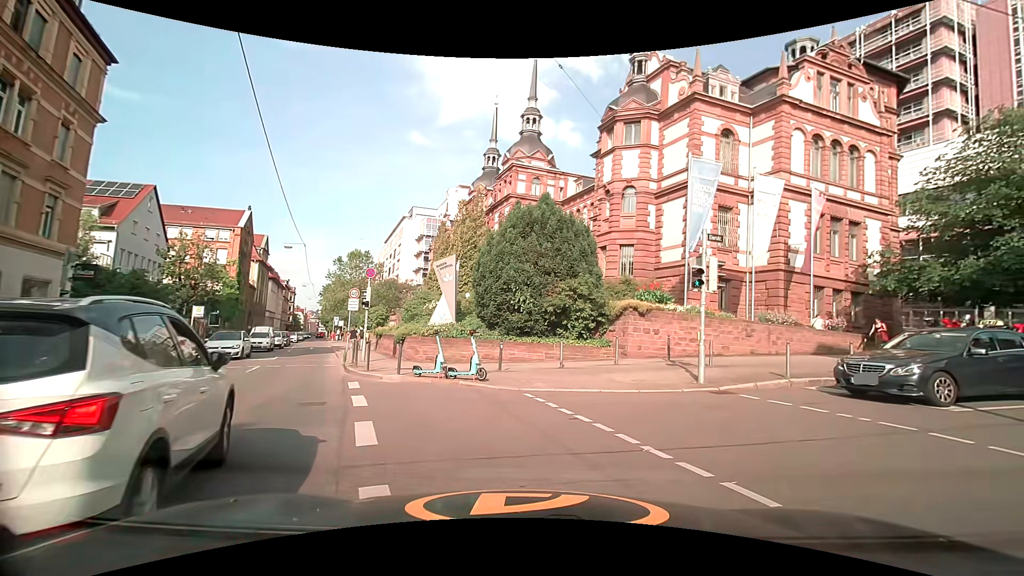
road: tertiary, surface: asphalt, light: Day
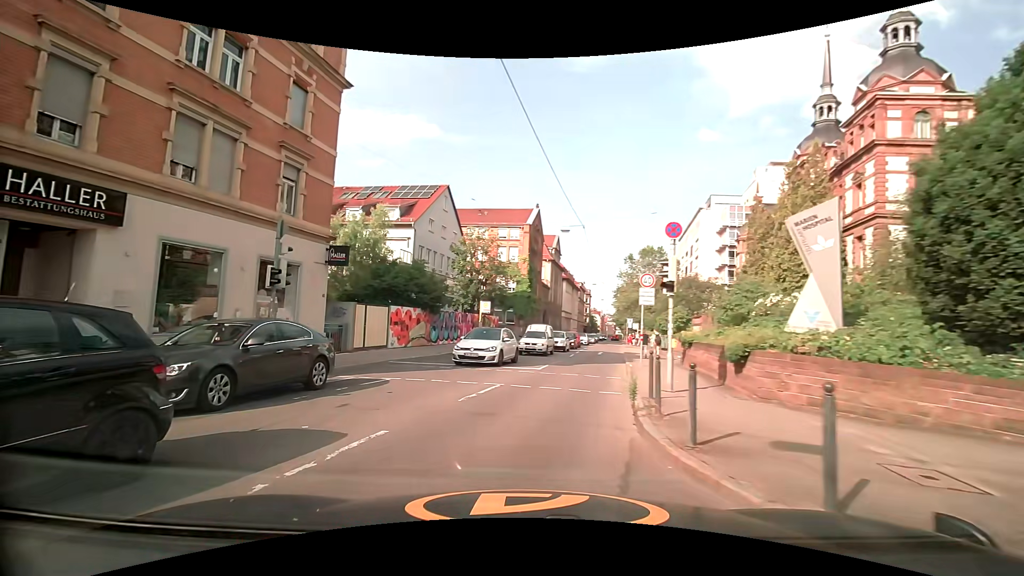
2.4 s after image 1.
(-1.4, +10.1) m; -29°
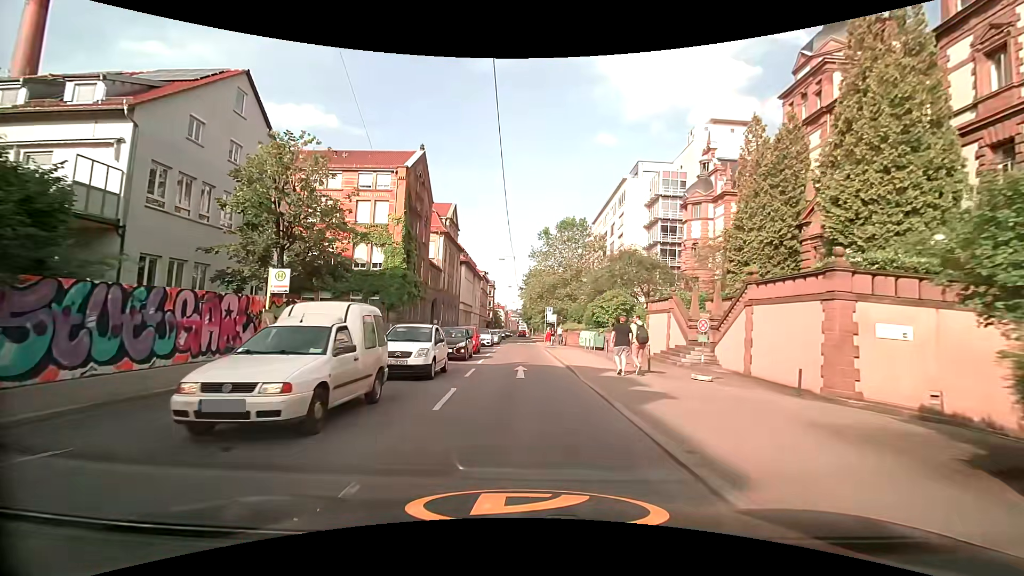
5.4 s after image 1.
(+1.9, +21.1) m; +11°
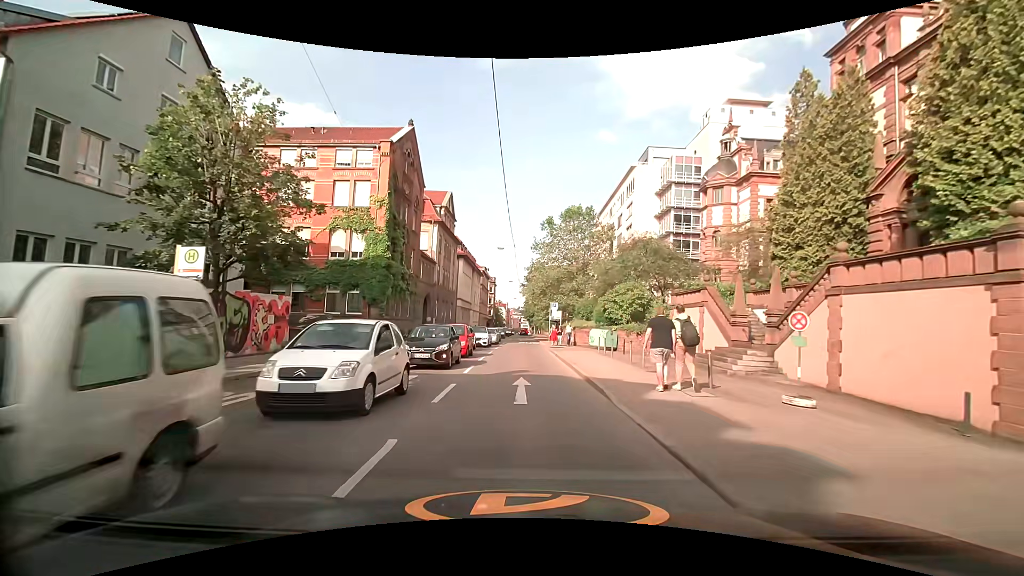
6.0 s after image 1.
(0.0, +5.4) m; 0°
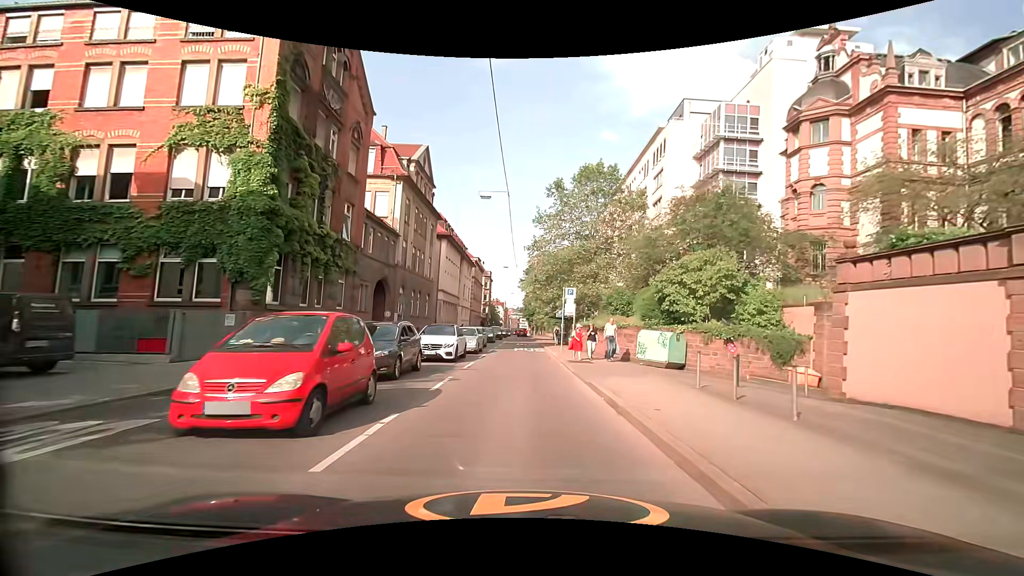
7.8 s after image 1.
(-0.1, +16.4) m; 0°
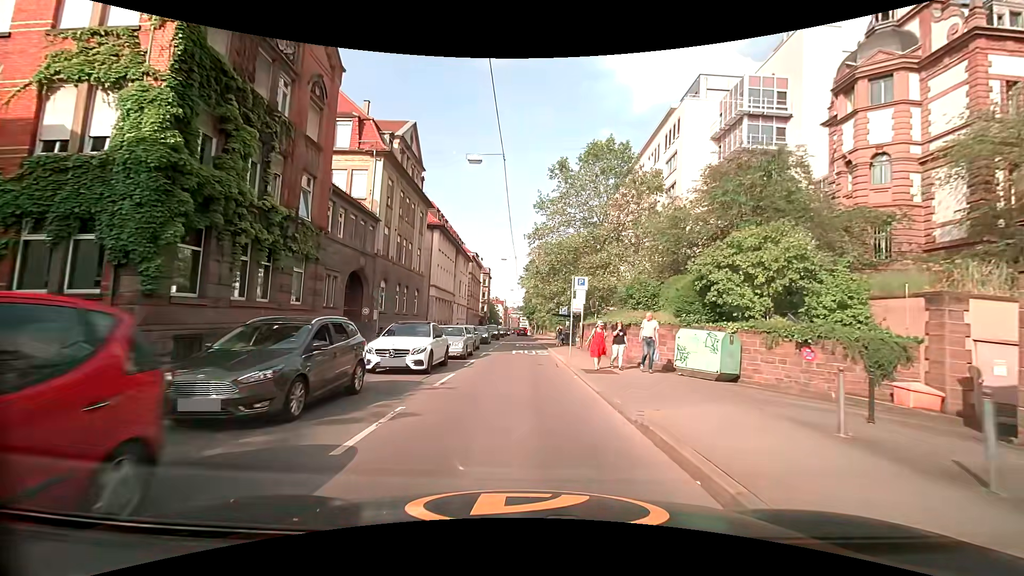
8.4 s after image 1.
(0.0, +5.4) m; 0°
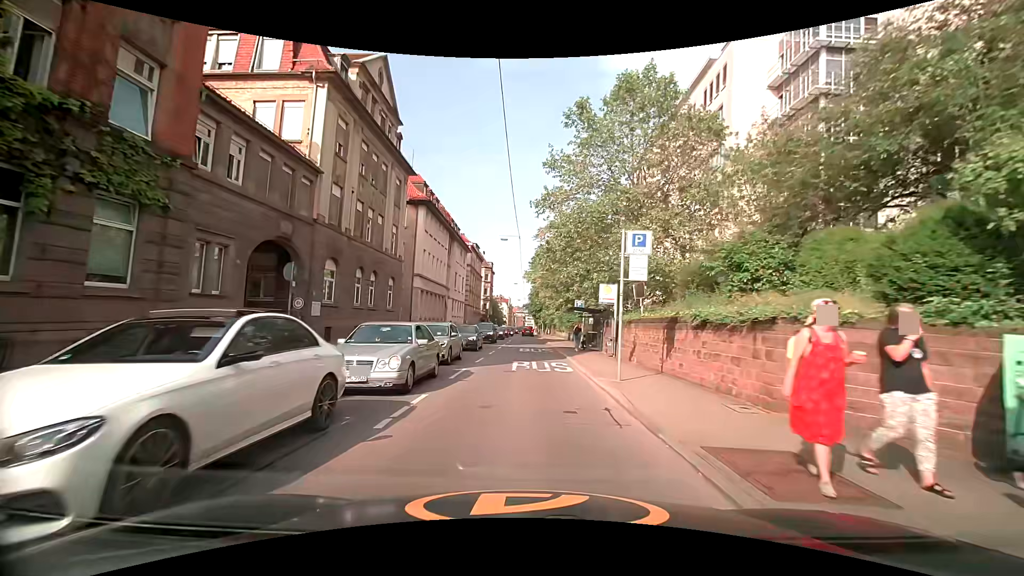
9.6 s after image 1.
(0.0, +10.8) m; 0°
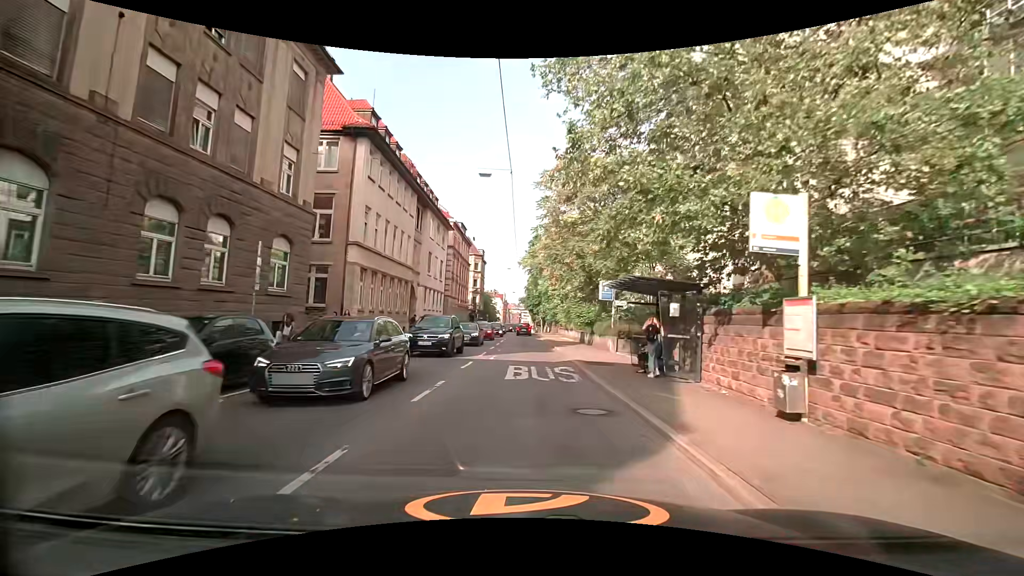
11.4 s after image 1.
(-0.1, +16.1) m; +1°
(0, +10) (0, +20) (0, +30) (0, +40) (-1, +50) (-1, +60) (-1, +70) (-1, +80) (-1, +90) (-1, +100) m
